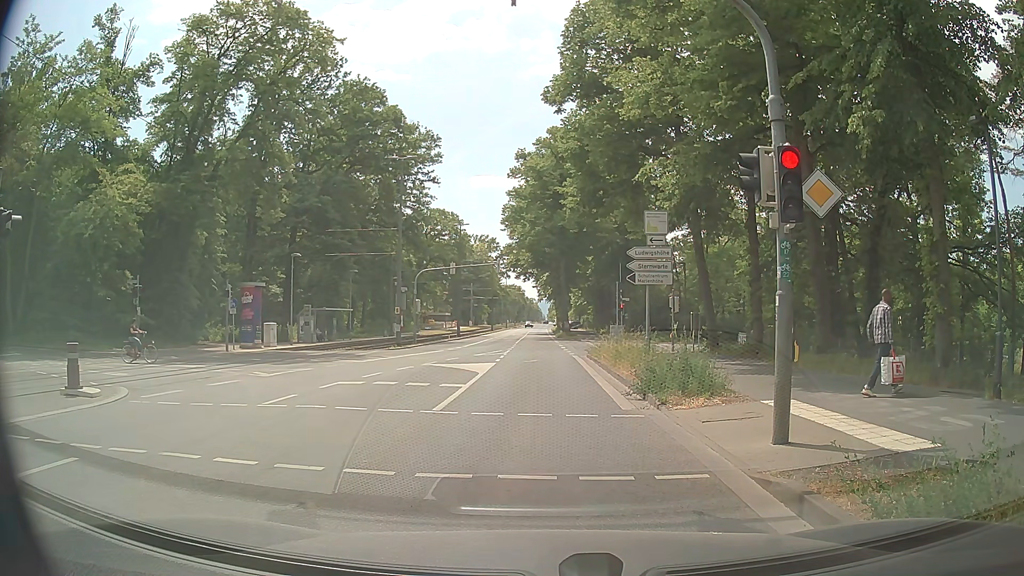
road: tertiary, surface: asphalt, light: Day
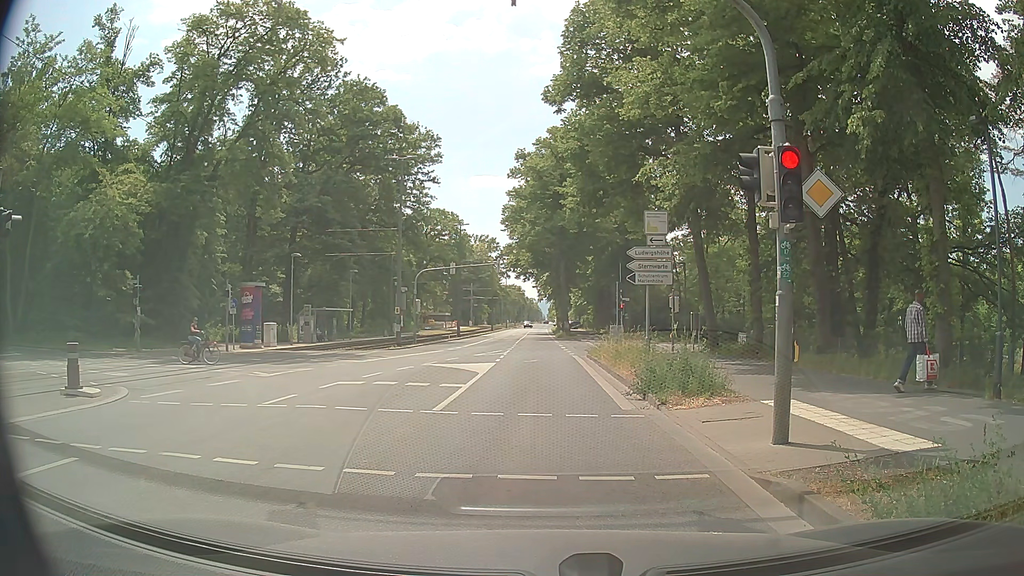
(0.0, 0.0) m; 0°
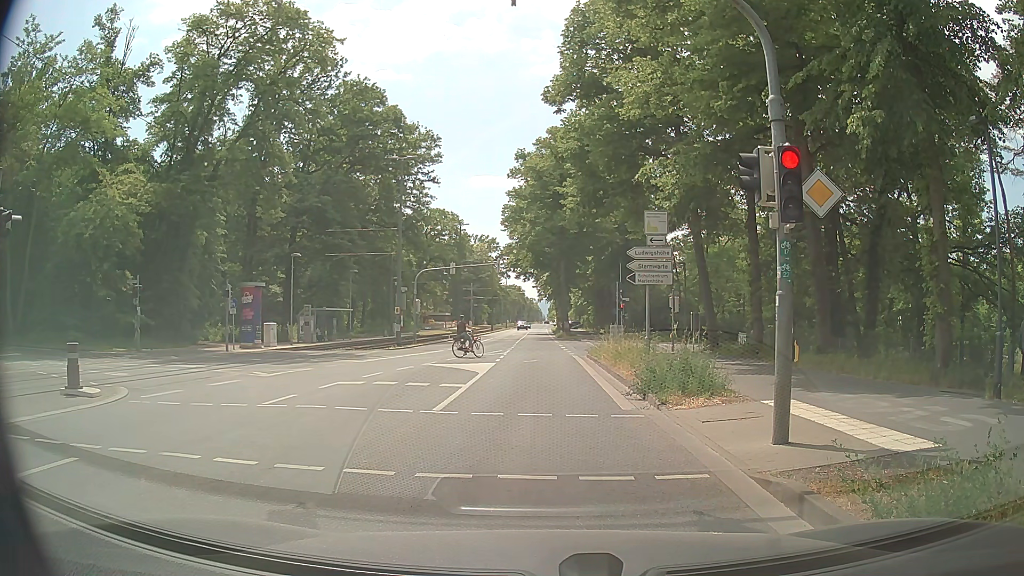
(0.0, 0.0) m; 0°
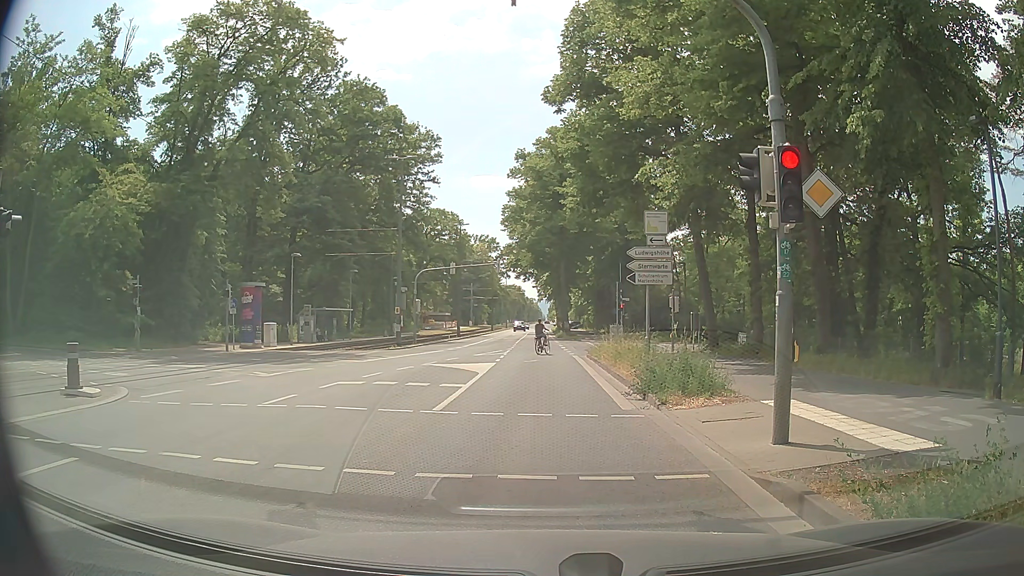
(0.0, 0.0) m; 0°
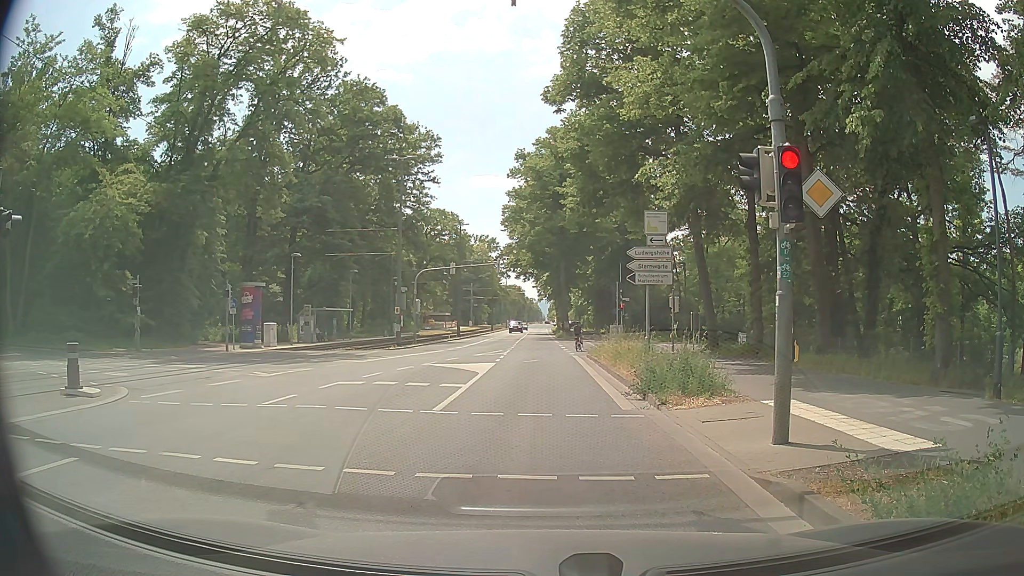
(0.0, 0.0) m; 0°
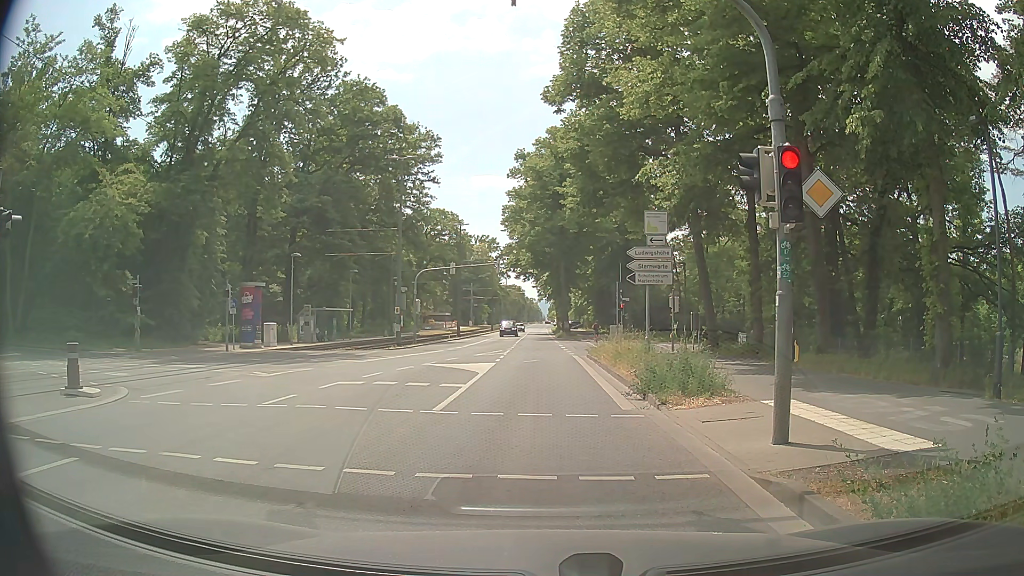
(0.0, 0.0) m; 0°
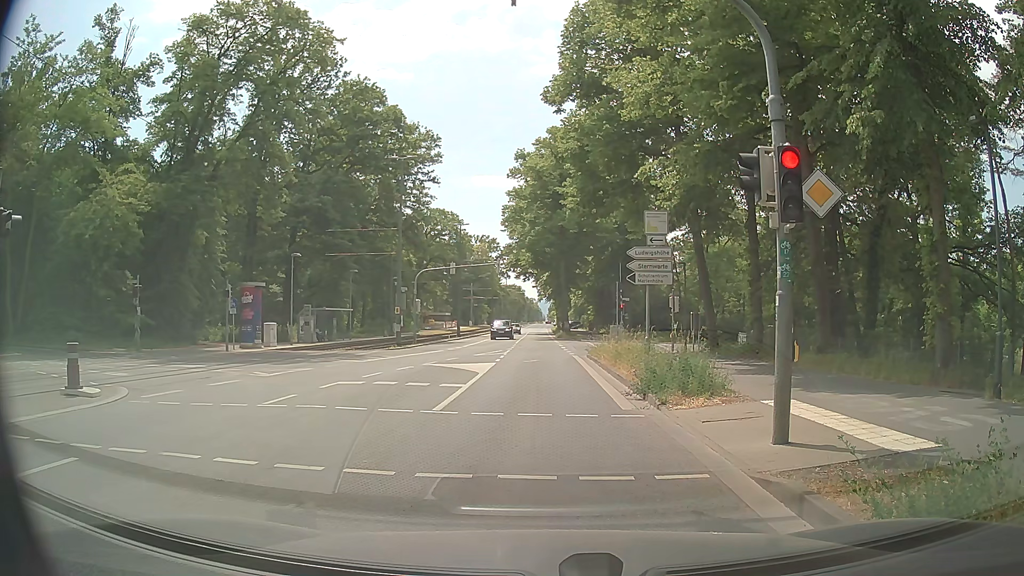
(0.0, 0.0) m; 0°
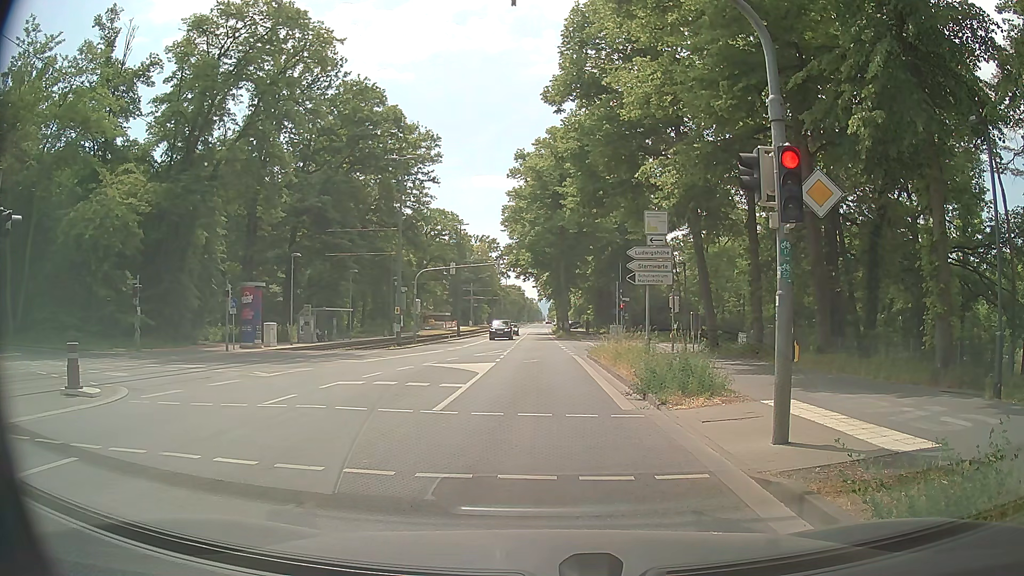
(0.0, 0.0) m; 0°
